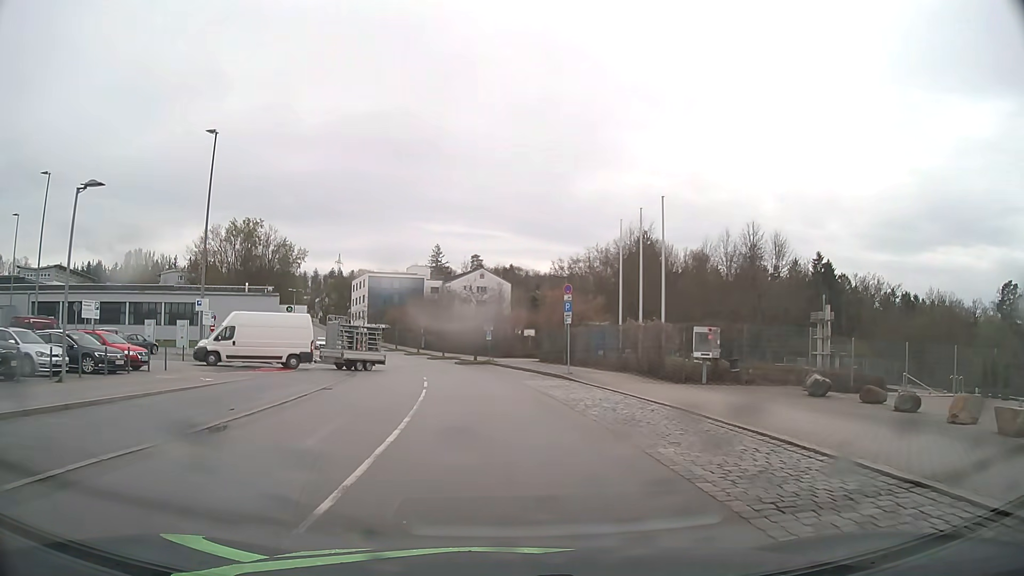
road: residential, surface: asphalt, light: Day
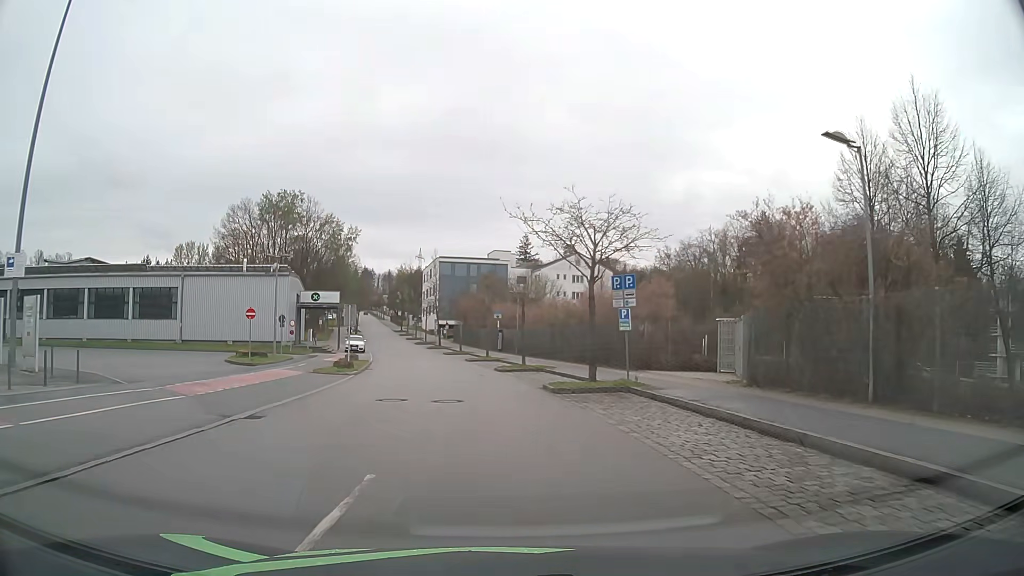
(-1.7, +27.4) m; -8°
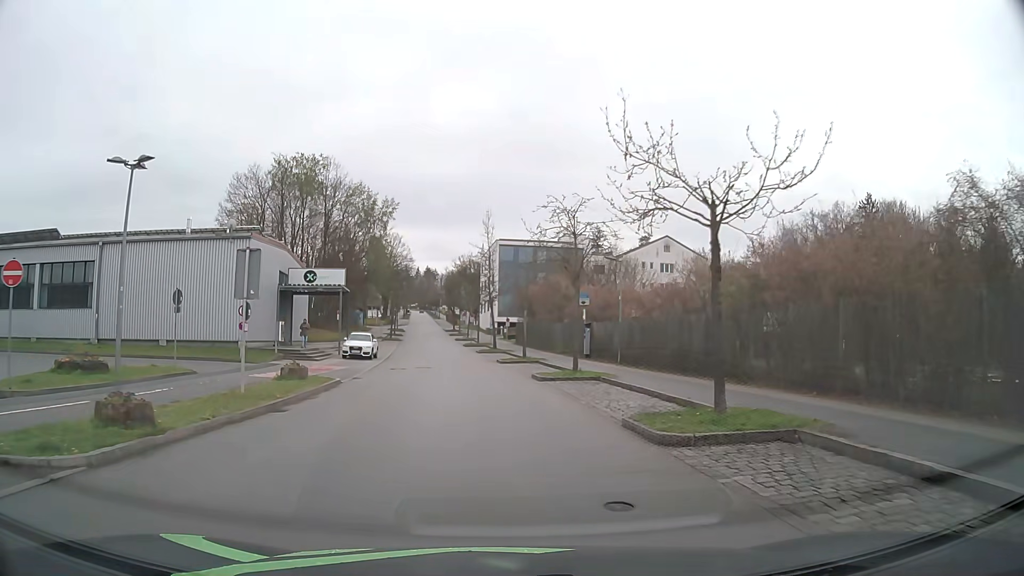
(-1.2, +23.1) m; -6°
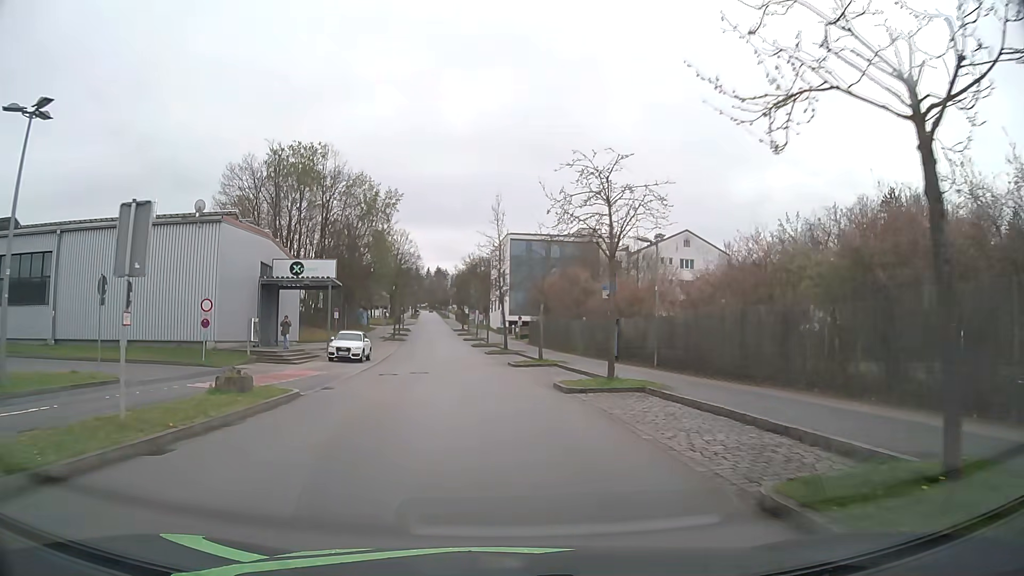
(0.0, +5.8) m; -1°
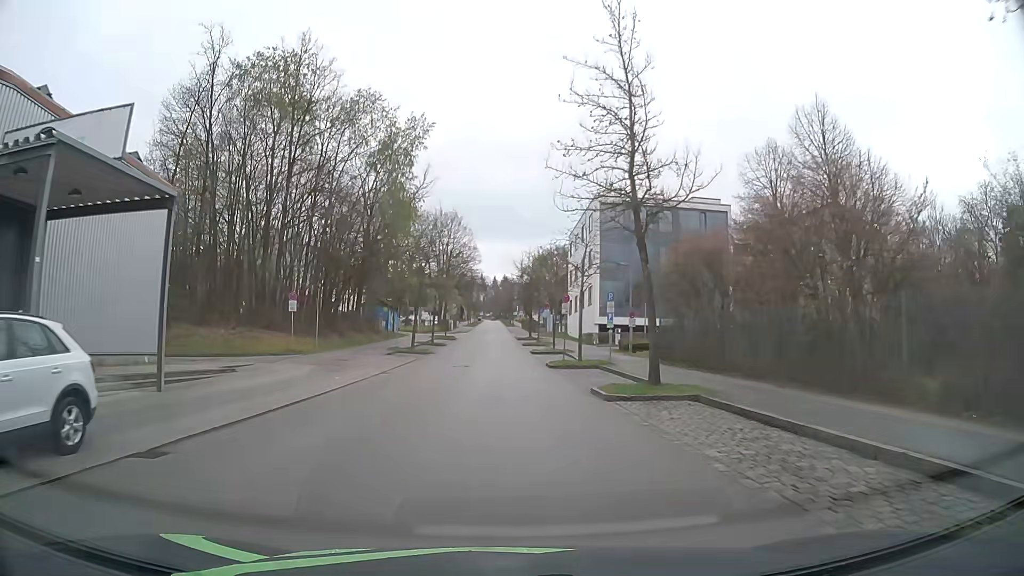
(-1.8, +30.9) m; -6°
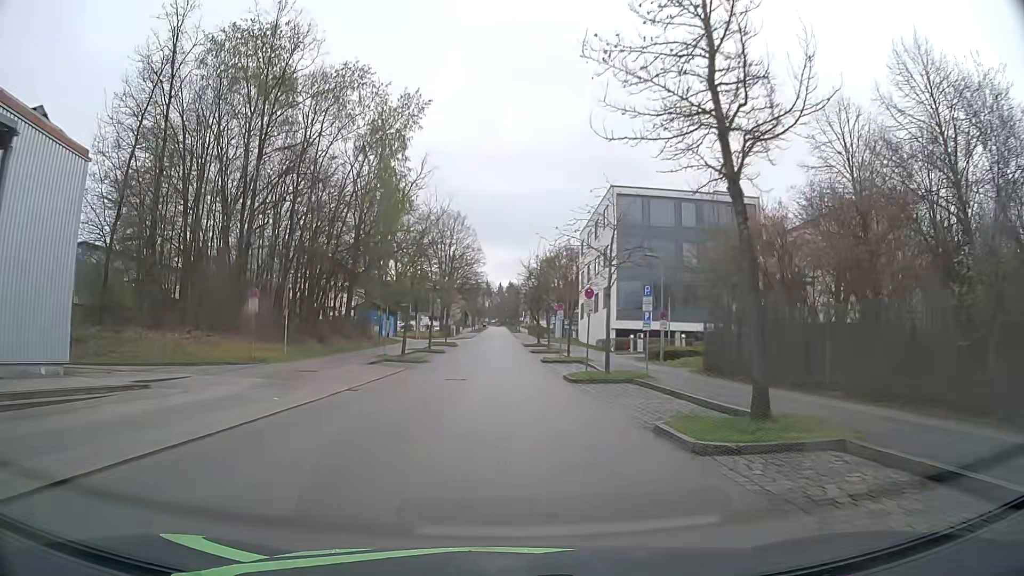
(0.0, +6.5) m; 0°
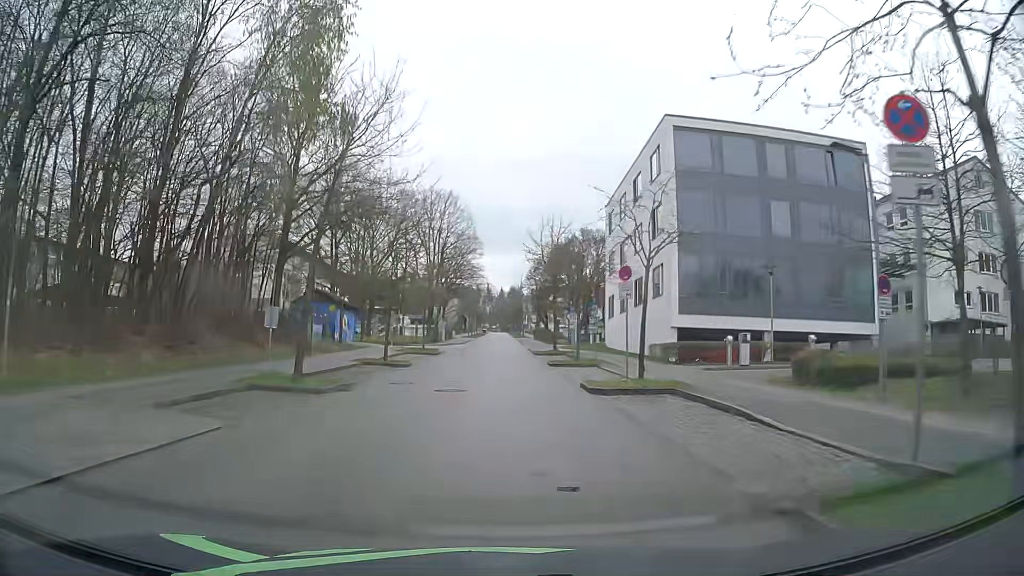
(0.0, +19.7) m; 0°
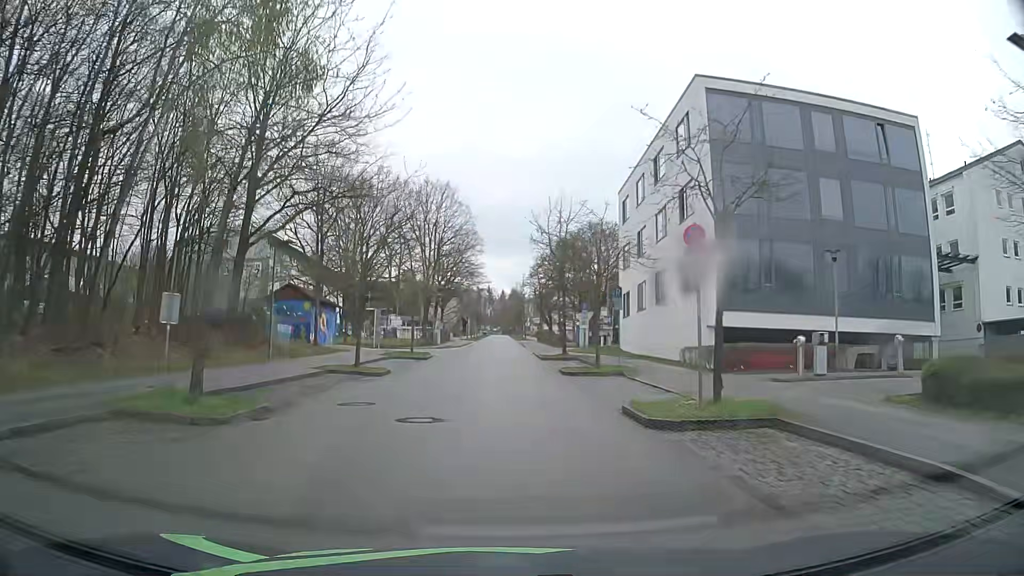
(0.0, +6.4) m; -1°
(0, +10) (0, +20) (0, +30) (0, +40) (0, +50) (-6, +58) (-16, +59) (-26, +59) (-36, +59) (-46, +59) m
